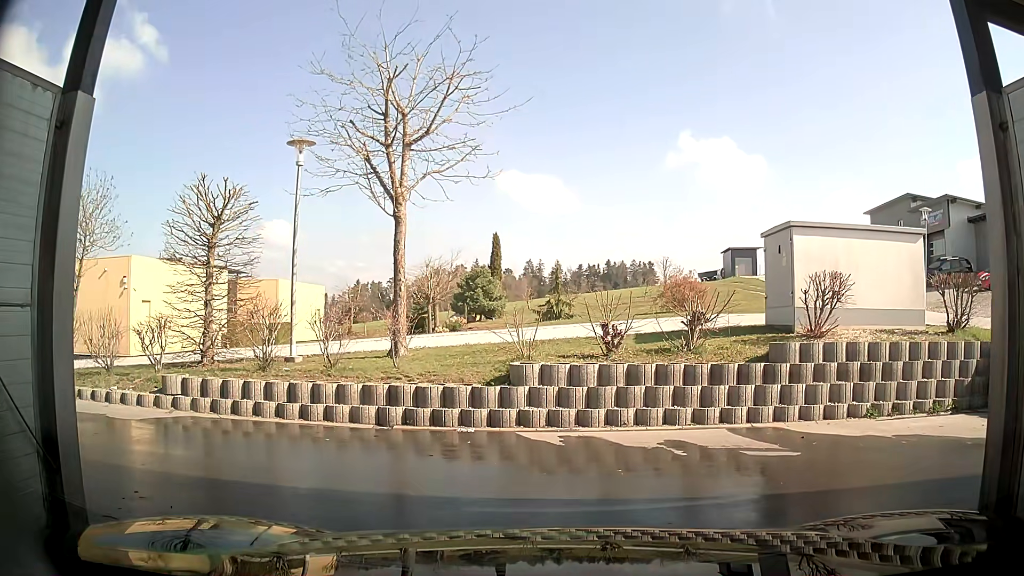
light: Day
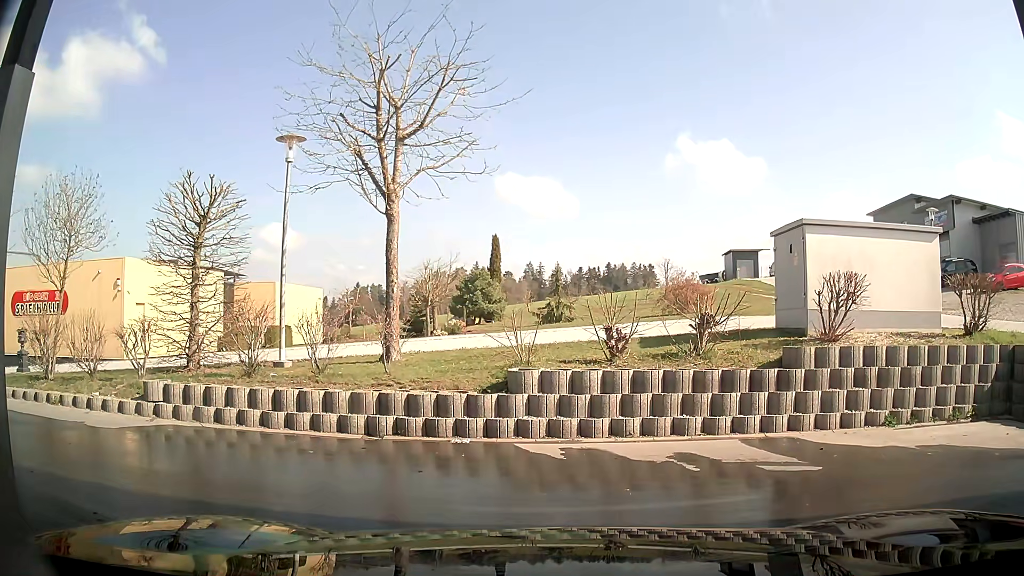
(0.0, +0.6) m; 0°
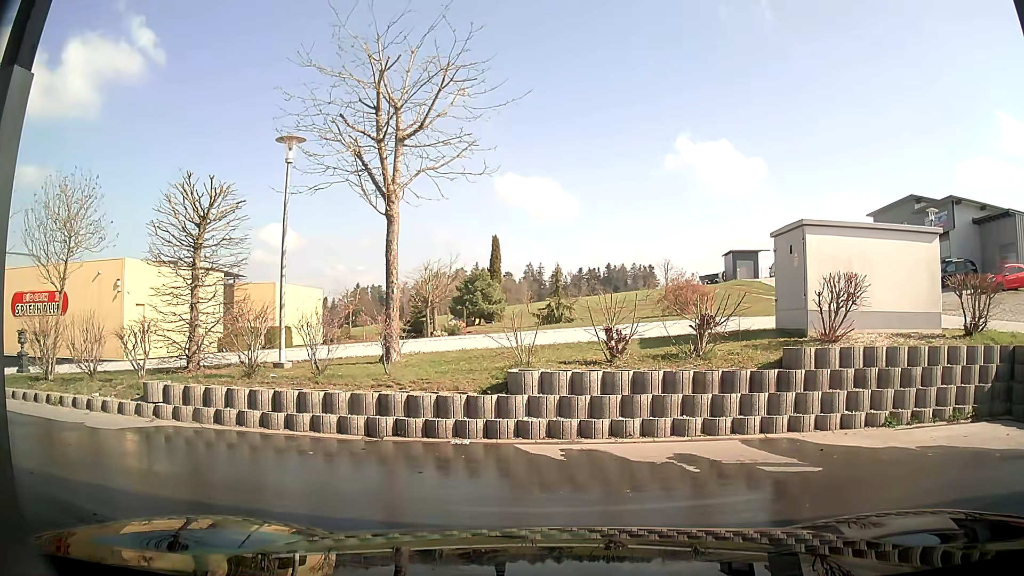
(0.0, +0.1) m; 0°
